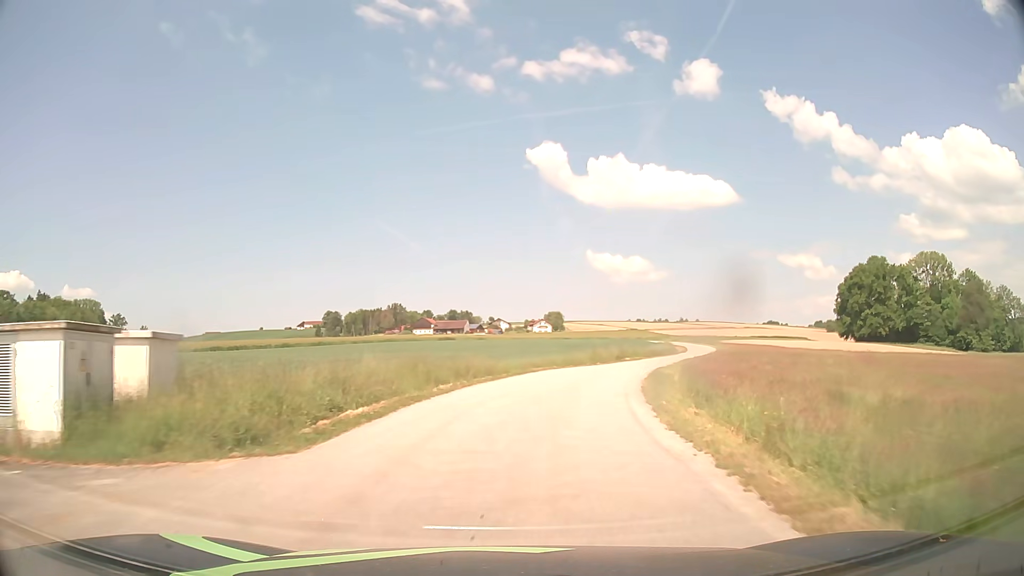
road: unclassified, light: Day
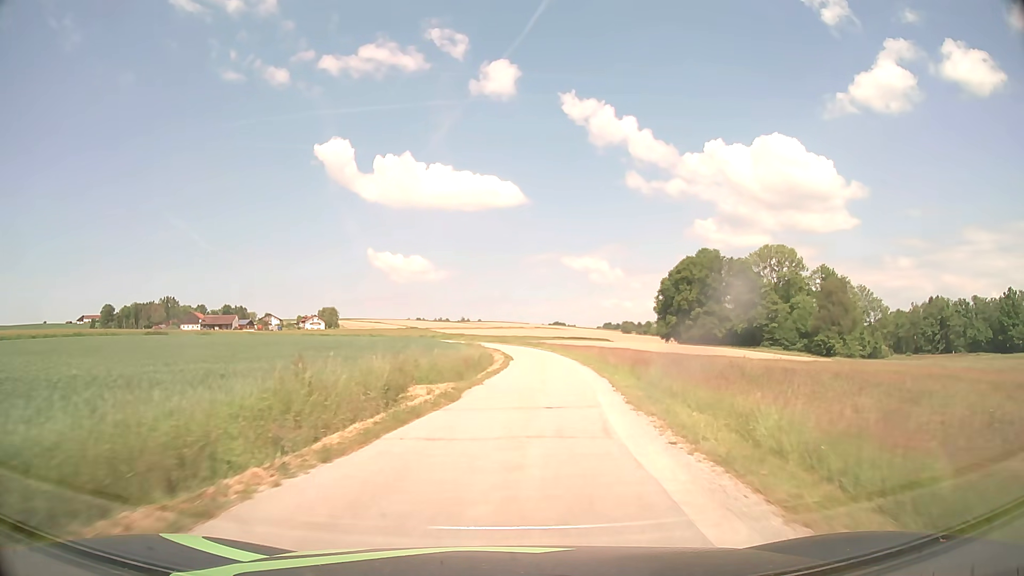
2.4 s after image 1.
(+5.9, +36.2) m; +19°
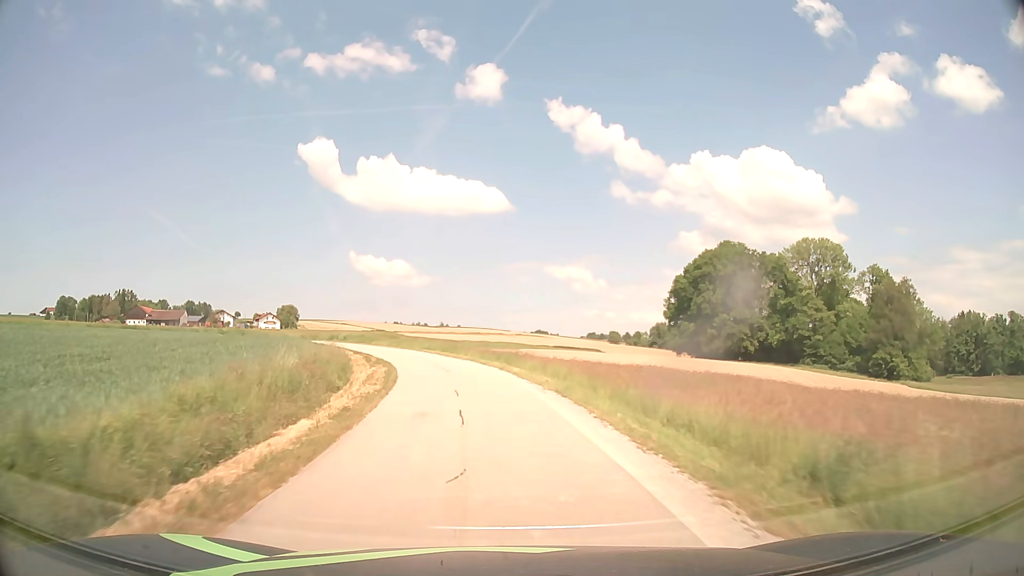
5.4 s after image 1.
(+2.9, +45.8) m; +2°
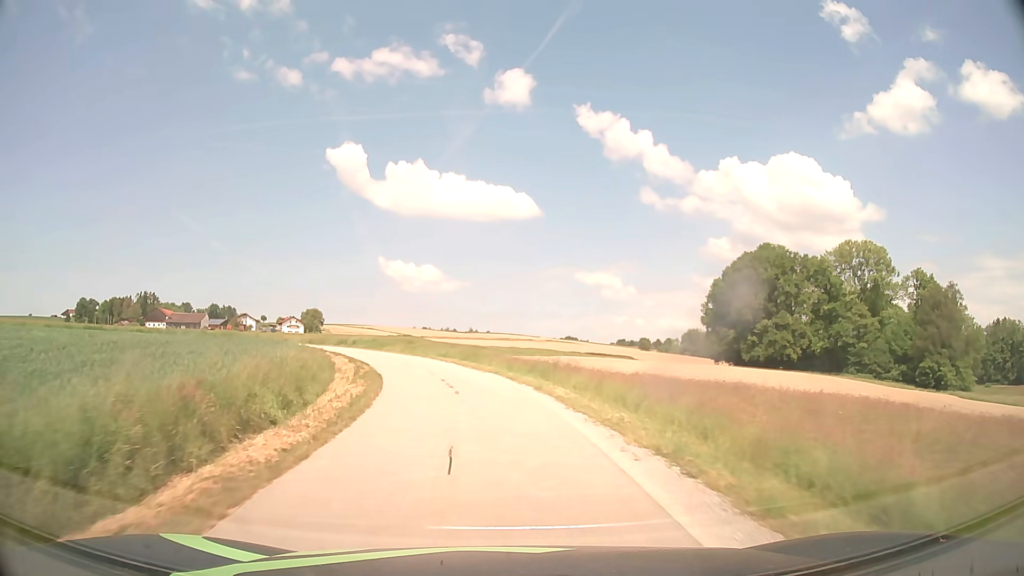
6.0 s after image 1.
(-0.2, +8.9) m; -2°
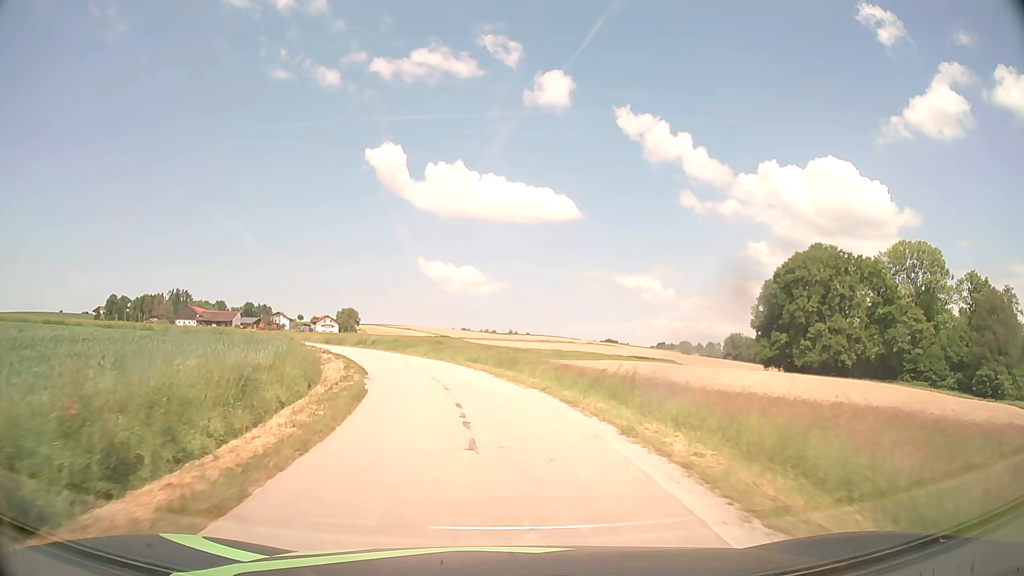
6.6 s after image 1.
(-0.2, +8.7) m; -3°
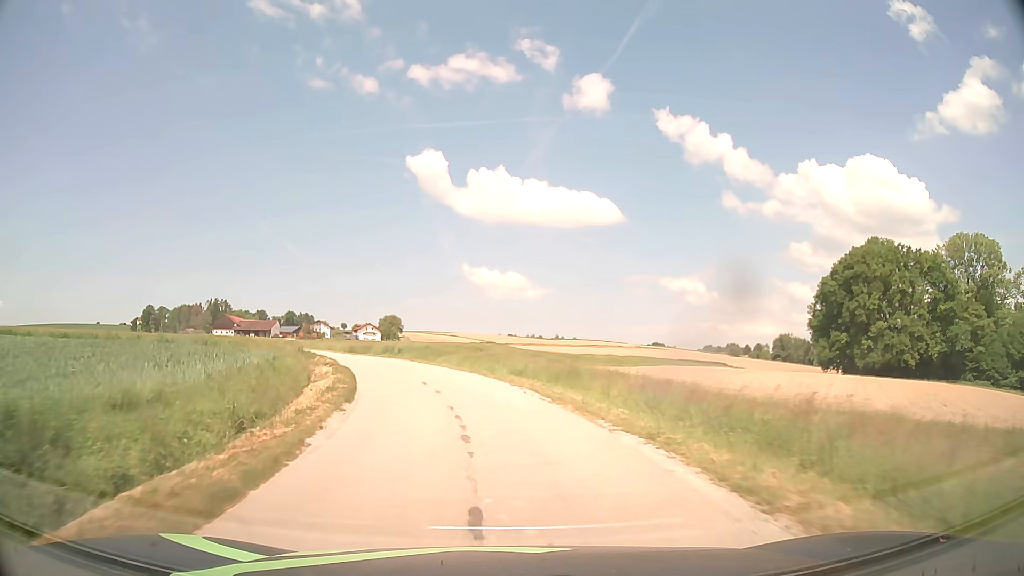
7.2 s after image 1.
(-0.3, +8.5) m; -4°
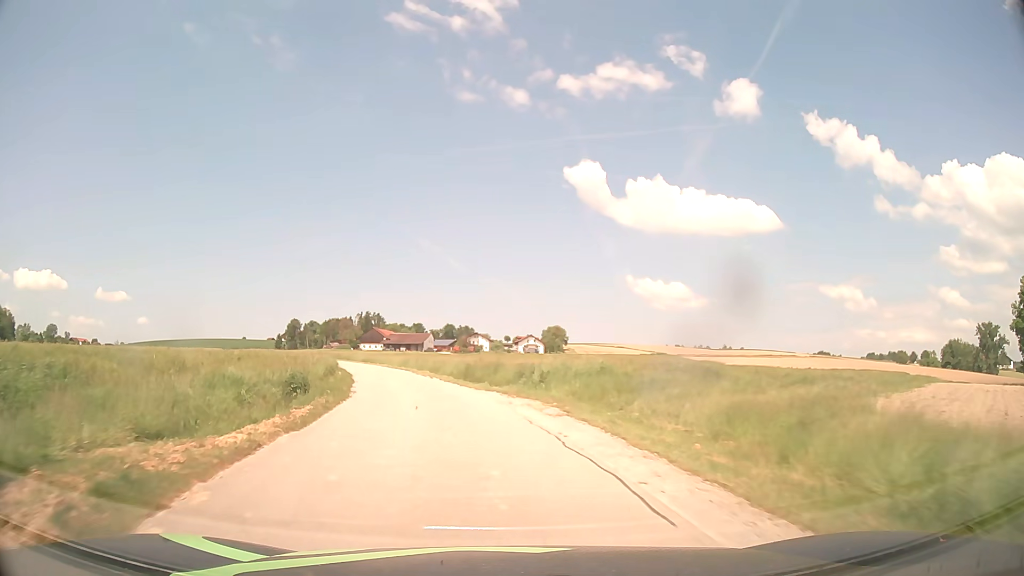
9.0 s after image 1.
(-2.9, +25.0) m; -14°
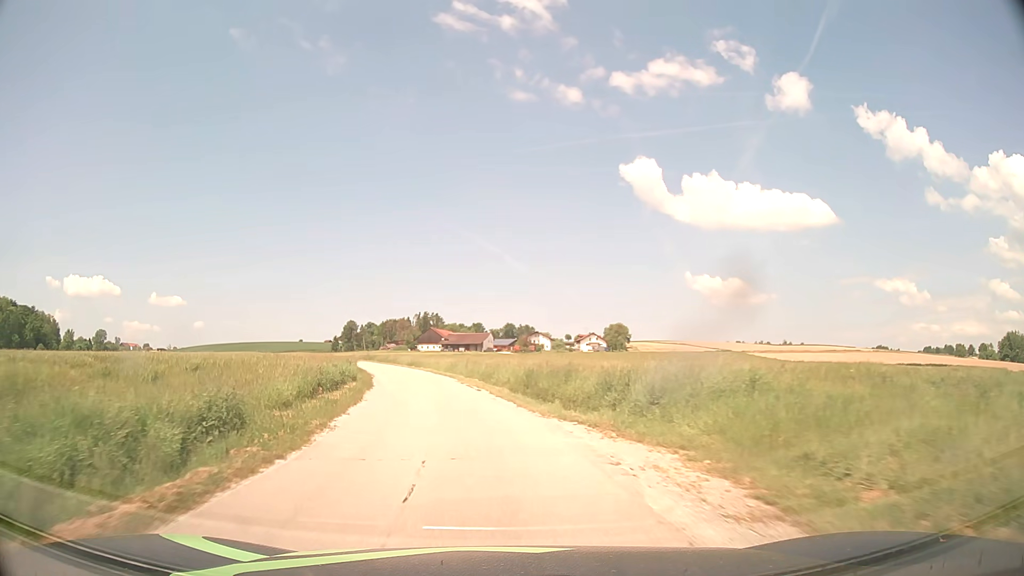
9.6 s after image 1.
(-0.4, +8.3) m; -5°
(-1, +10) (-2, +20) (-4, +30) (-6, +39) (-9, +49) (-12, +59) (-15, +68) (-18, +78) (-21, +87) (-24, +97) m
